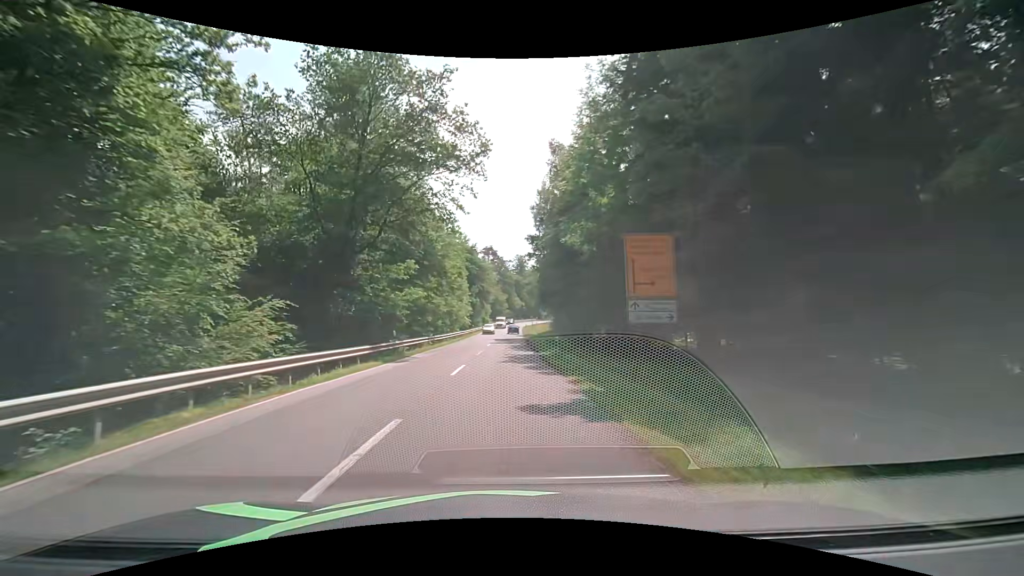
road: secondary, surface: asphalt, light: Day
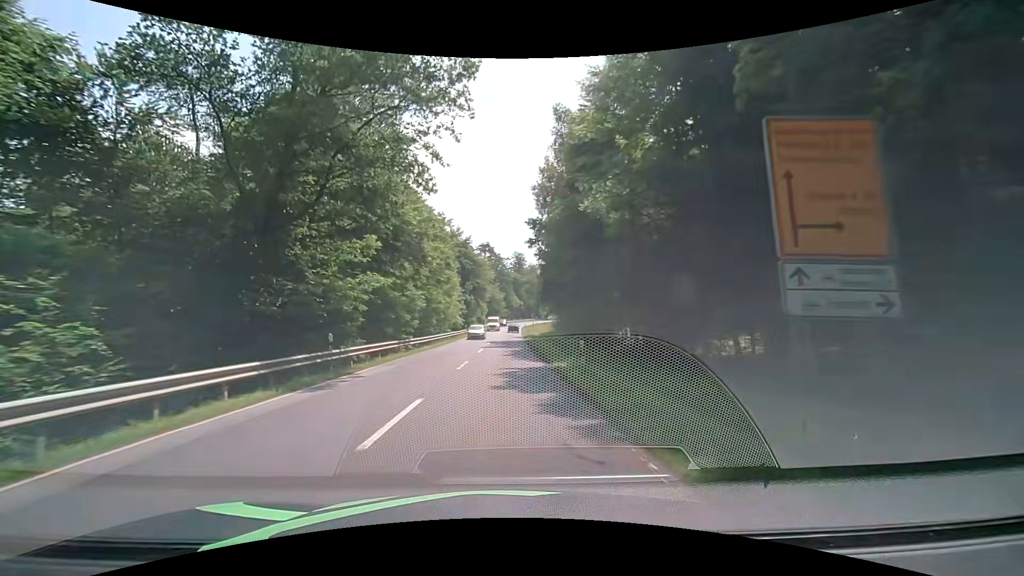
(0.0, +8.8) m; 0°
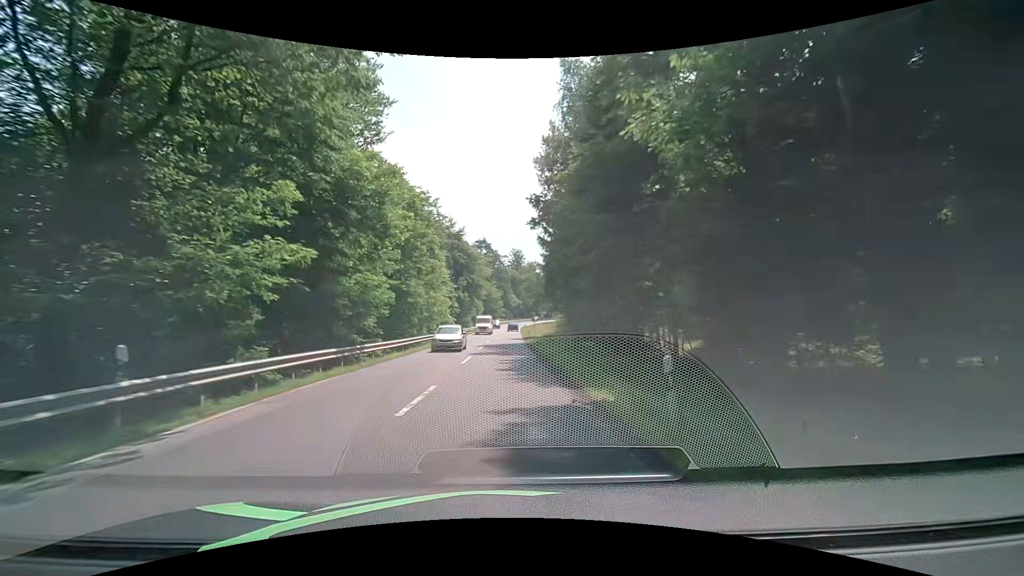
(+0.1, +8.8) m; +1°
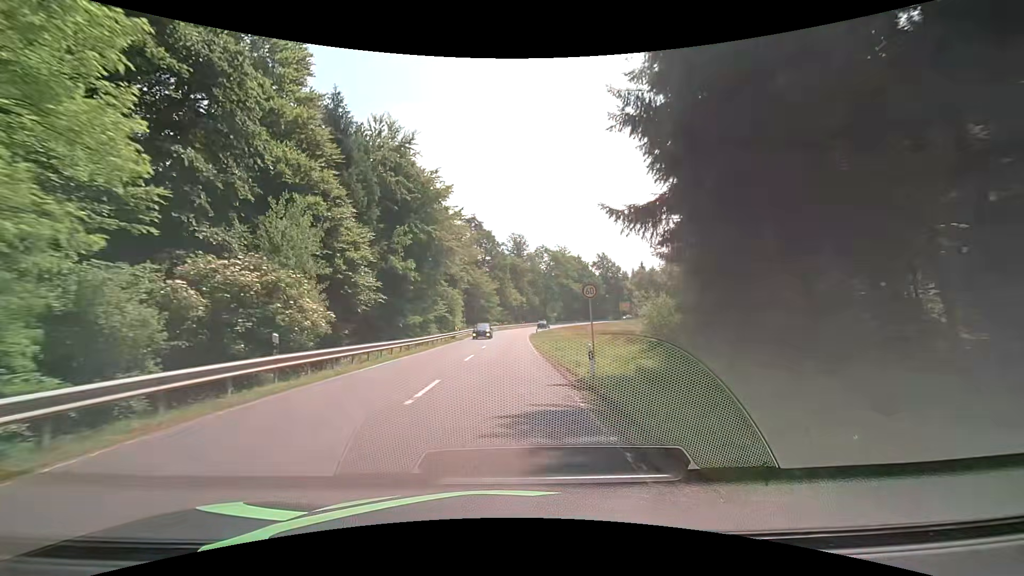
(-0.4, +43.3) m; 0°
(0, +10) (0, +20) (0, +30) (0, +40) (0, +50) (+1, +60) (+1, +70) (+3, +80) (+5, +90) (+7, +99) m
